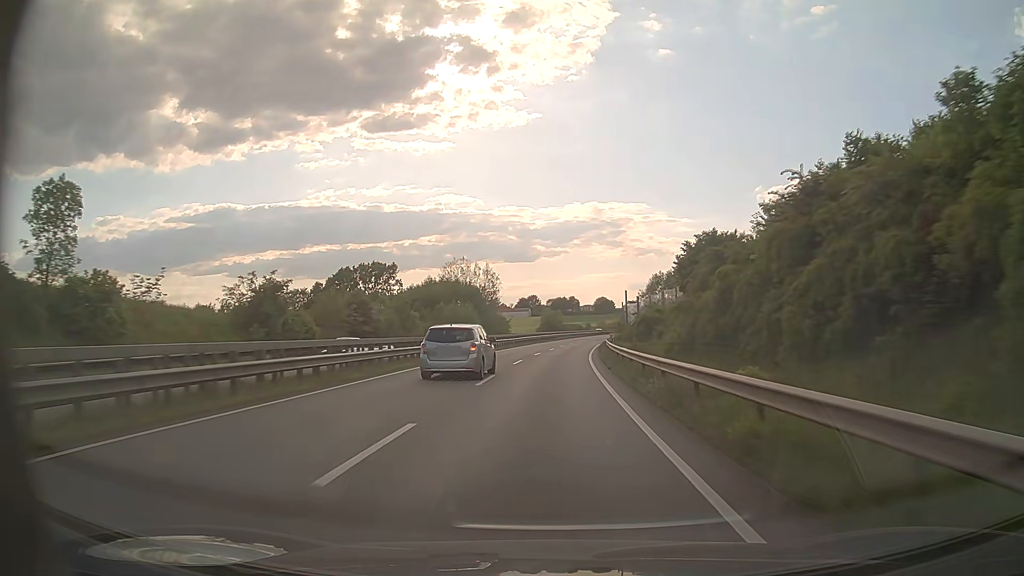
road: trunk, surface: asphalt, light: Day
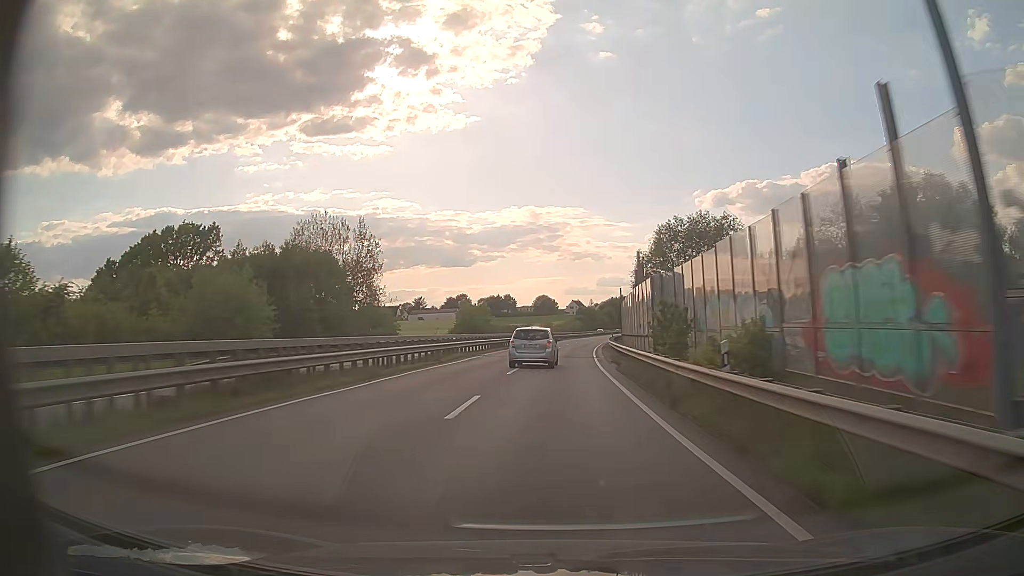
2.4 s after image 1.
(+3.0, +65.3) m; +5°
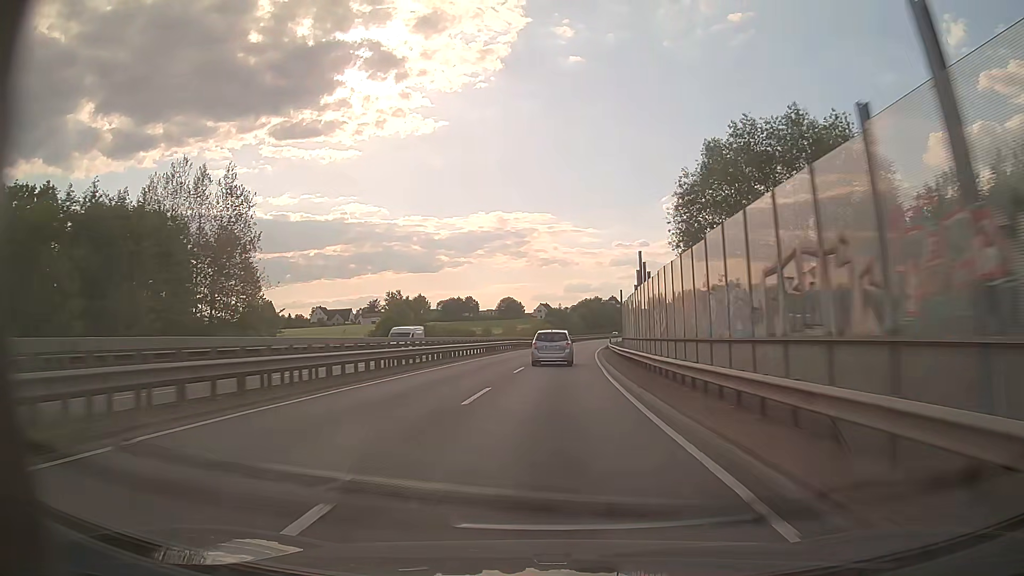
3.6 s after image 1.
(+0.8, +33.0) m; +3°
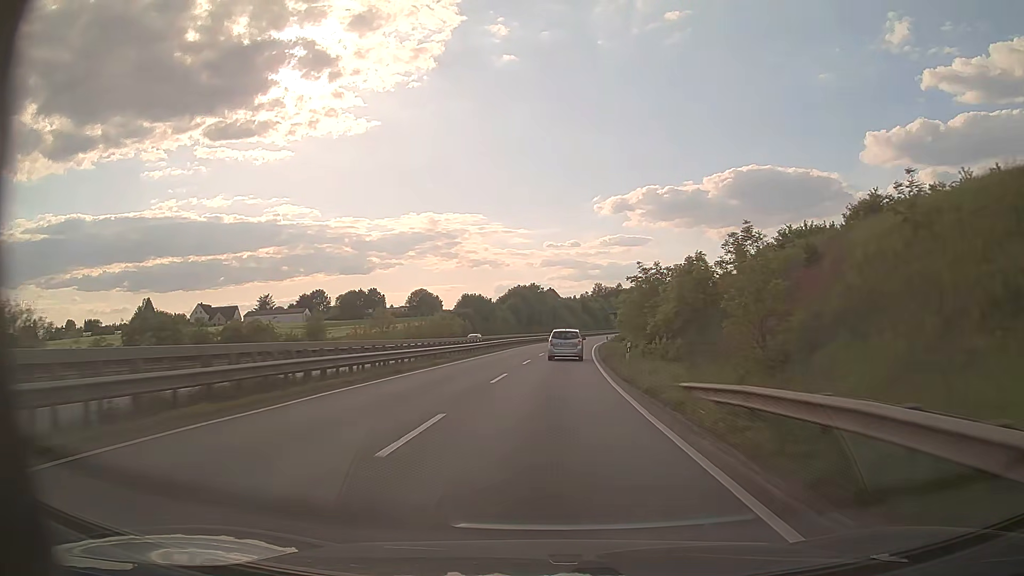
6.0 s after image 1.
(+3.4, +66.2) m; +6°
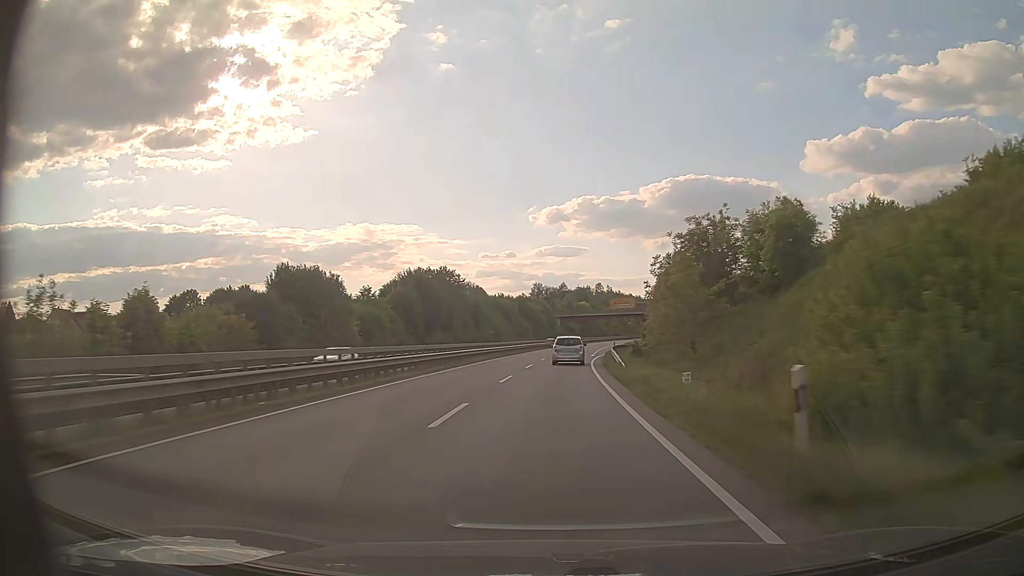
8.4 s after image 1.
(+3.3, +67.0) m; +5°
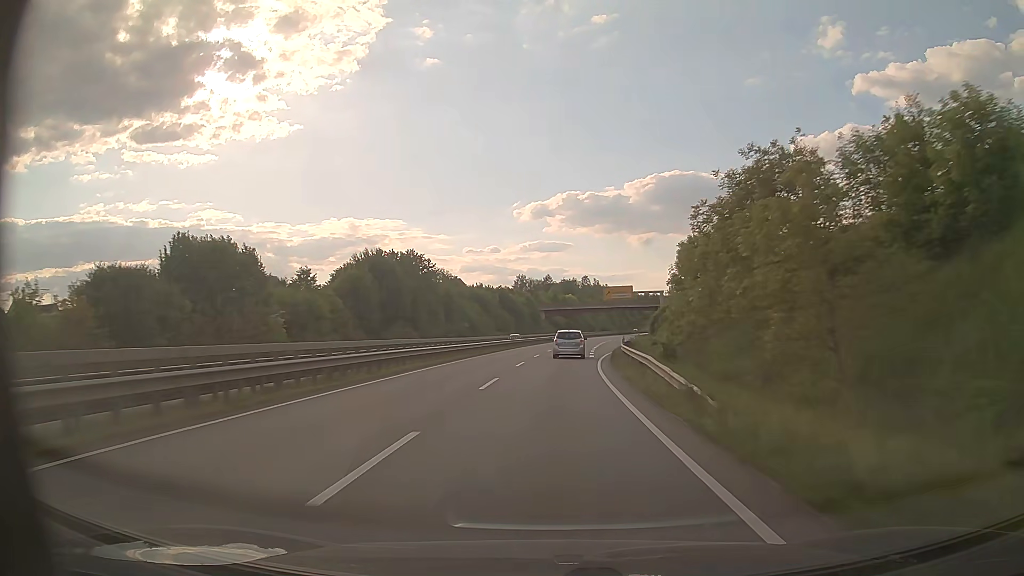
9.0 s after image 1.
(+0.2, +16.8) m; +1°
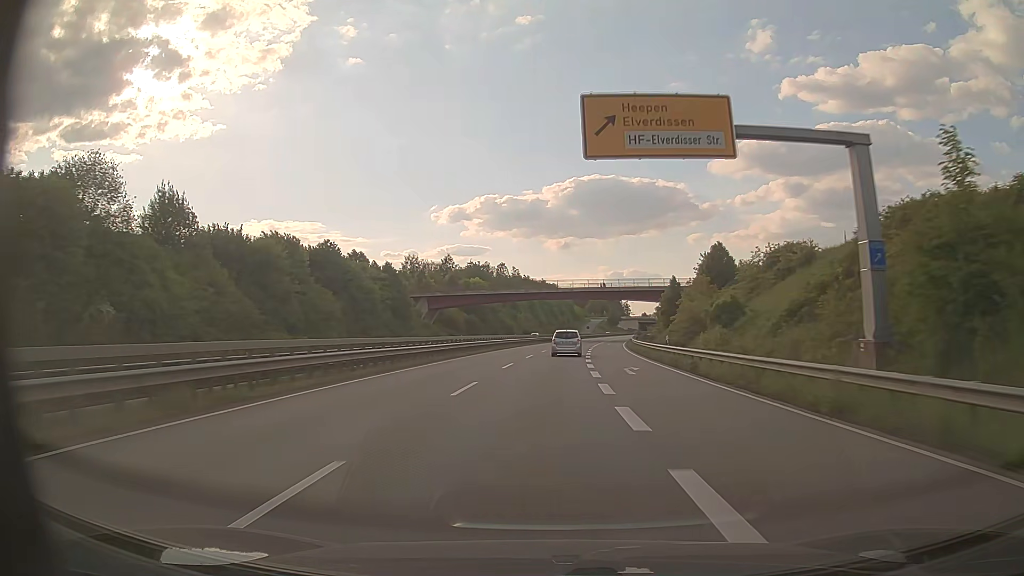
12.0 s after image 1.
(+5.3, +84.2) m; +7°
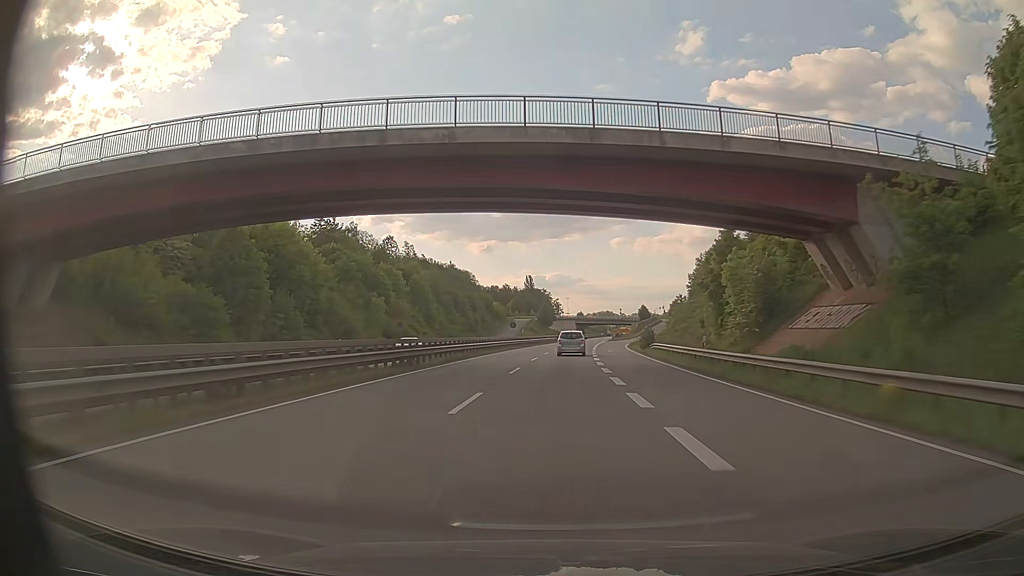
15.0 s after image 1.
(+4.6, +85.1) m; +7°
(0, +10) (0, +20) (+1, +30) (+1, +40) (+1, +50) (+2, +60) (+3, +70) (+4, +80) (+5, +90) (+6, +100) m
